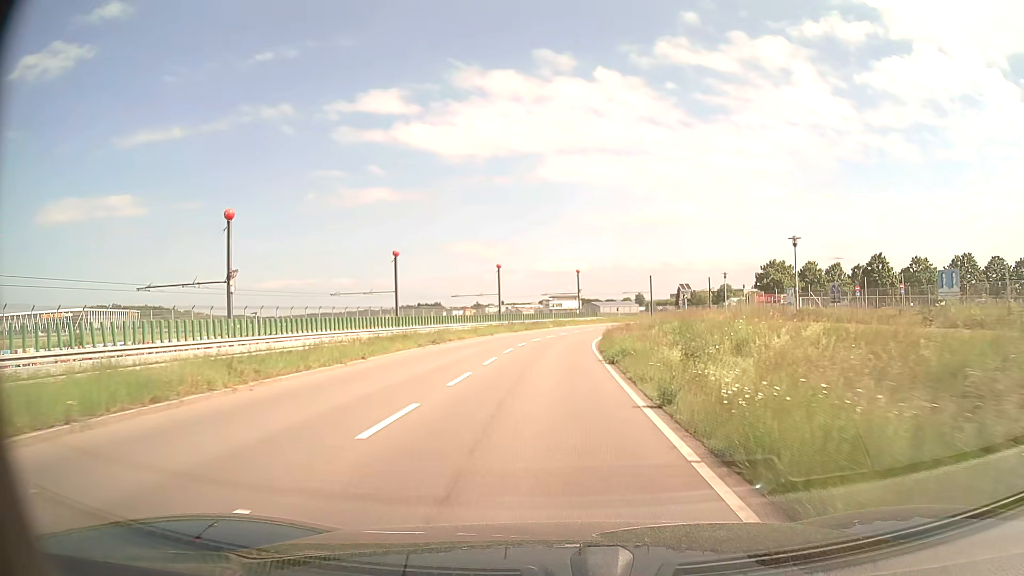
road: secondary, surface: asphalt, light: Day
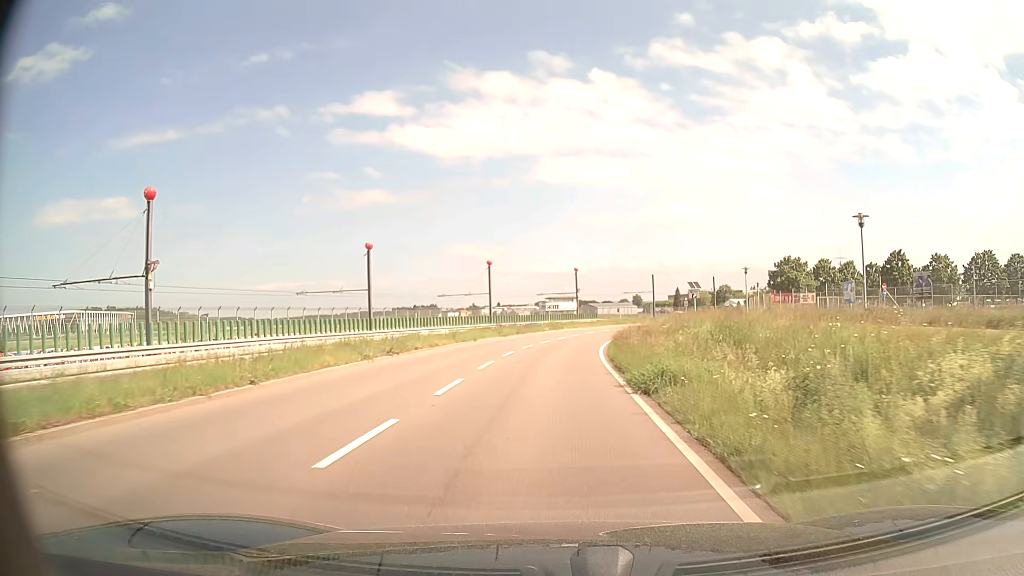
(0.0, +7.5) m; 0°
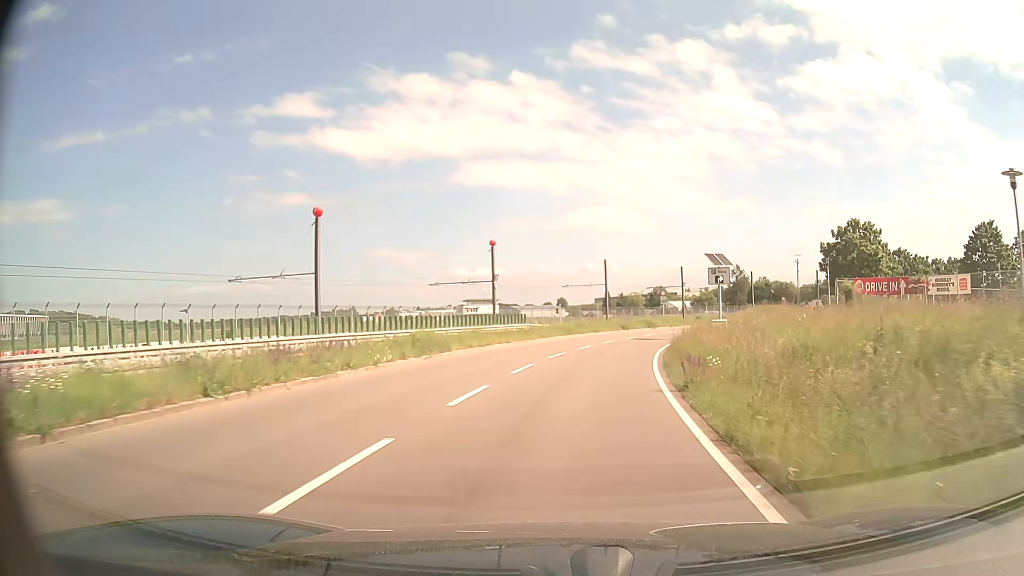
(+1.4, +37.2) m; +6°
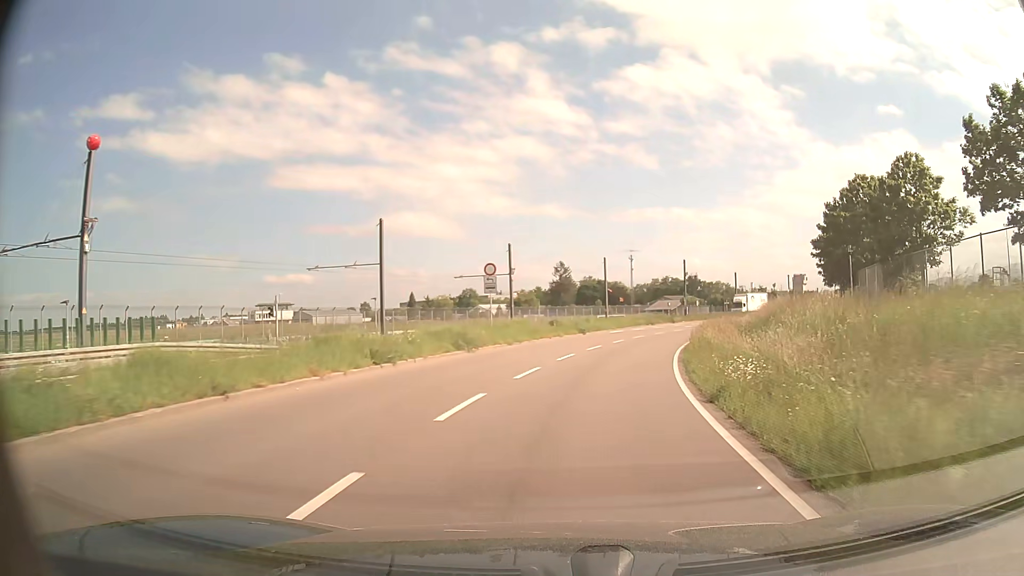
(+4.8, +36.8) m; +16°
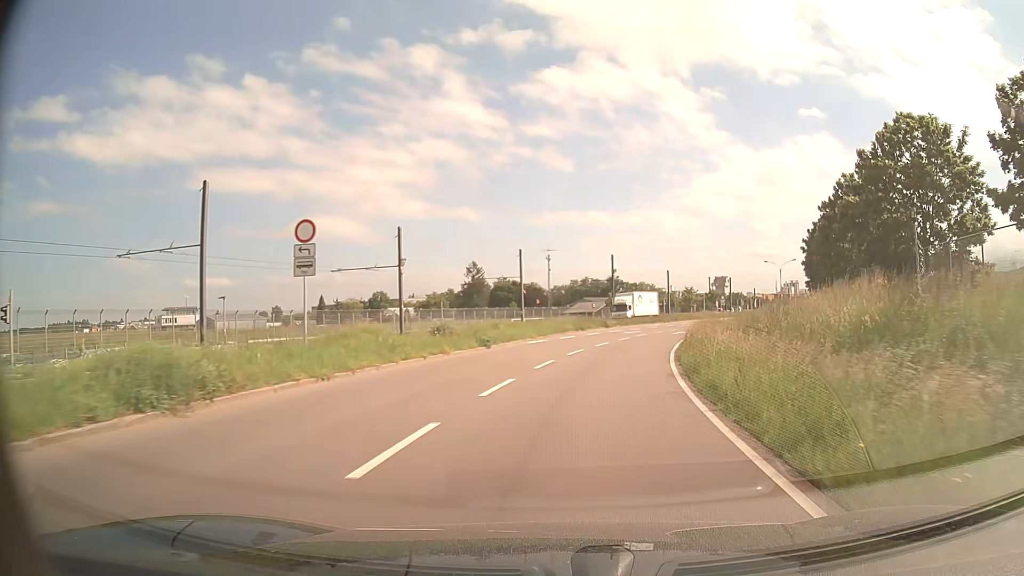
(+1.1, +14.9) m; +8°
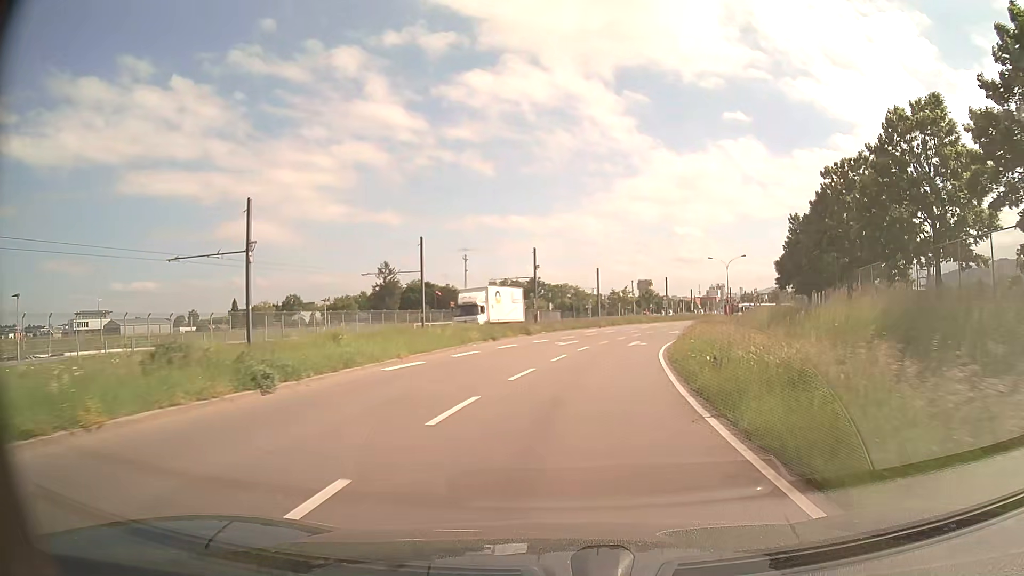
(+0.8, +14.8) m; +6°
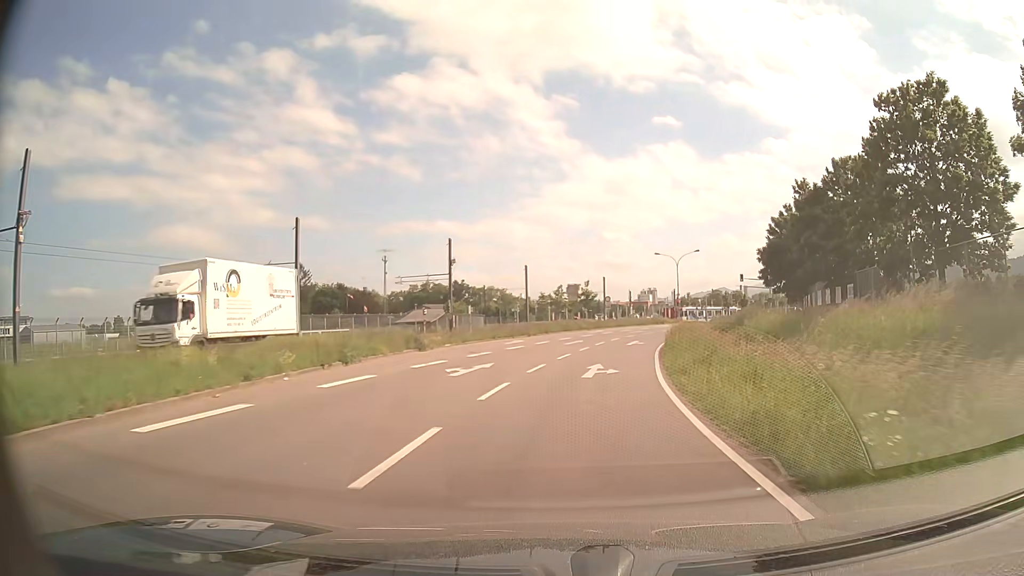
(+0.9, +14.9) m; +6°
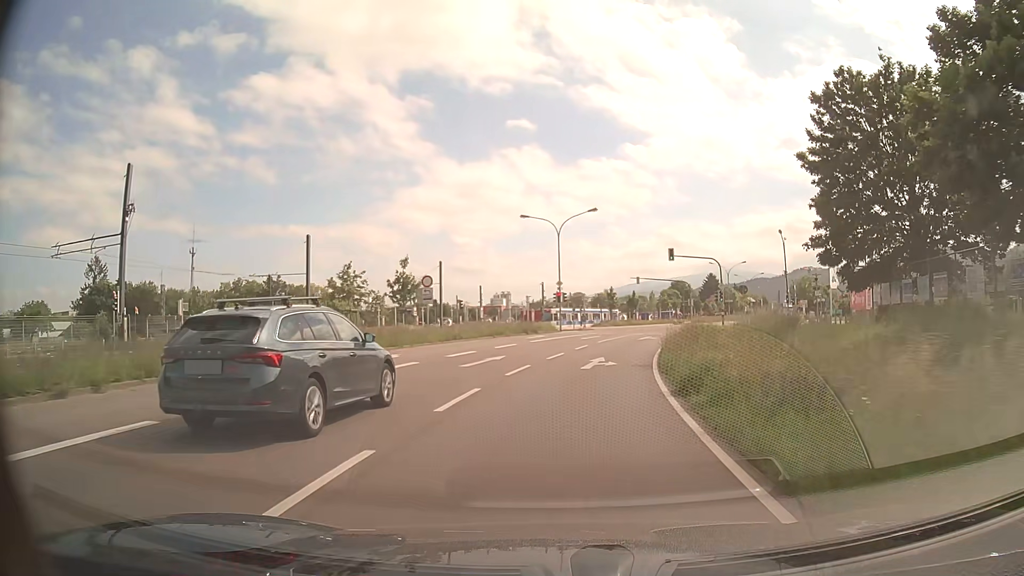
(+4.4, +36.9) m; +13°
(0, +10) (+1, +20) (+3, +30) (+5, +40) (+8, +49) (+11, +58) (+15, +68) (+19, +77) (+24, +86) (+28, +95) m
